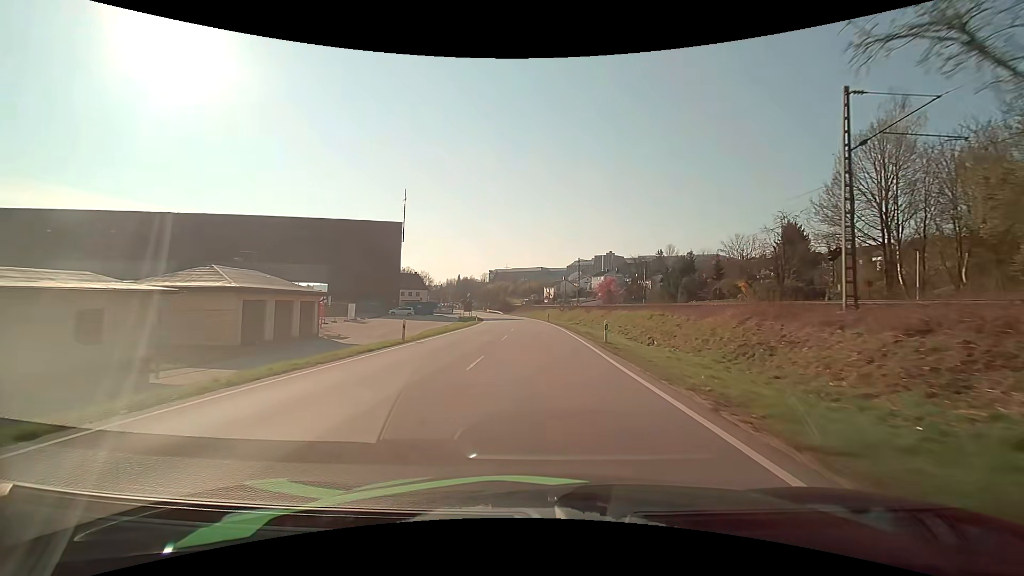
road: primary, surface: asphalt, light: Day
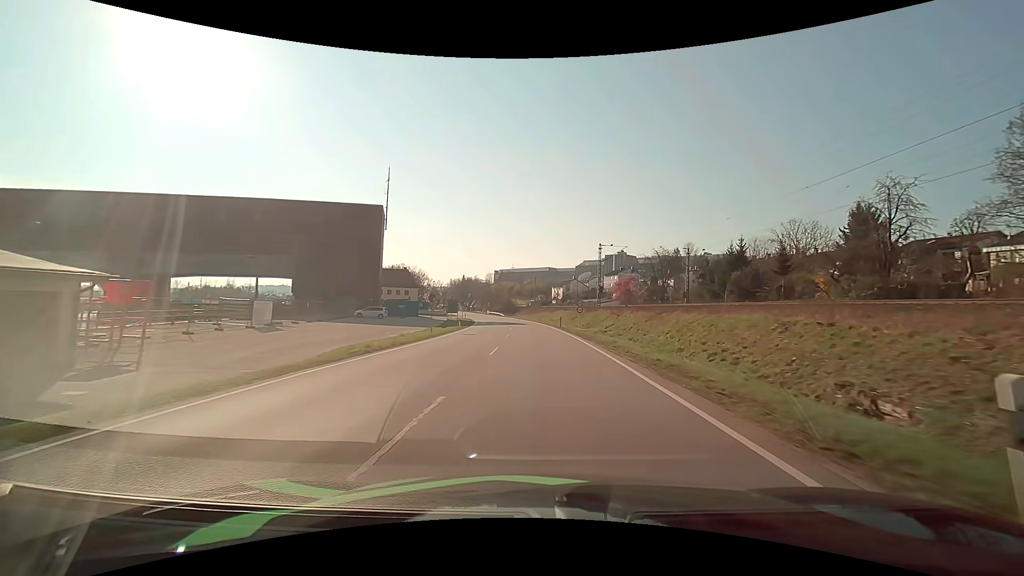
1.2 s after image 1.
(-0.1, +19.8) m; -1°
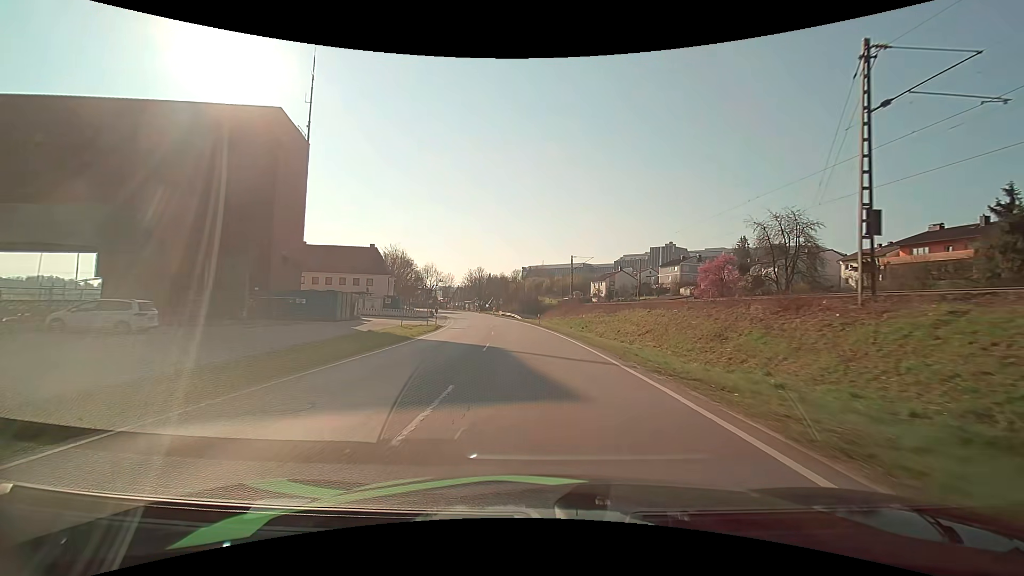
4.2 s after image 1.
(-1.2, +47.0) m; -4°
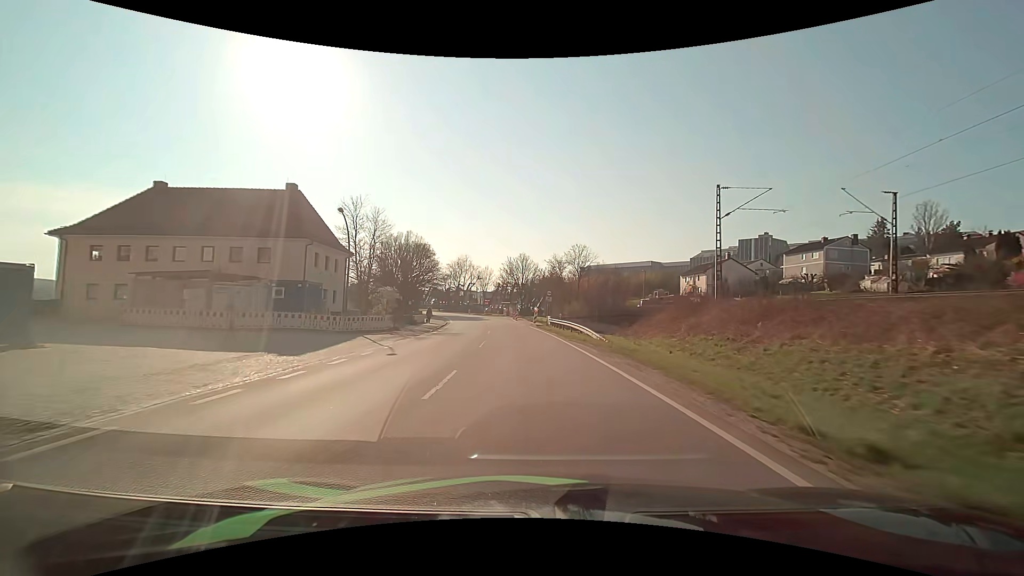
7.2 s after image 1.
(-2.5, +45.5) m; -7°
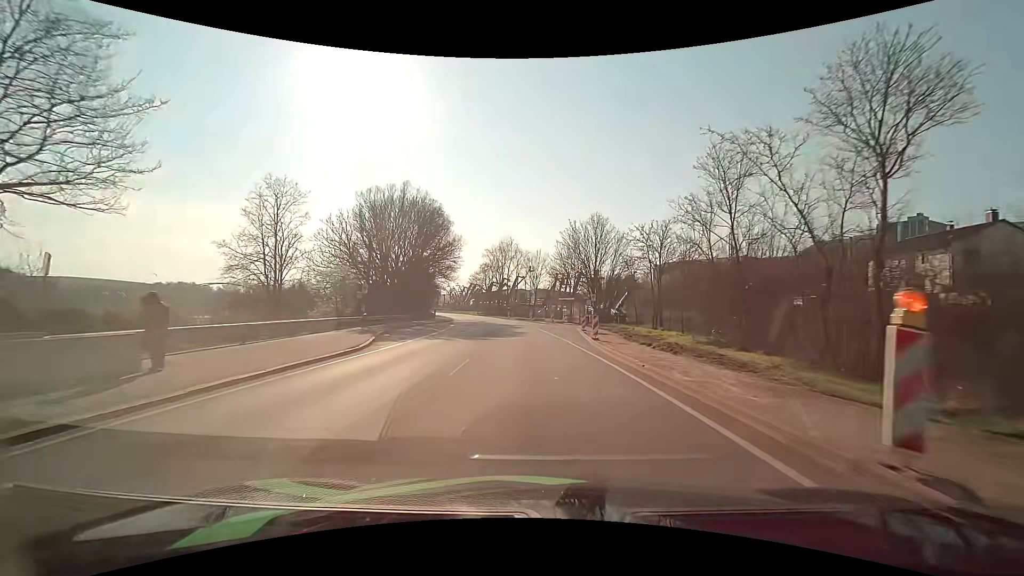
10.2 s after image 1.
(-2.6, +45.8) m; -7°
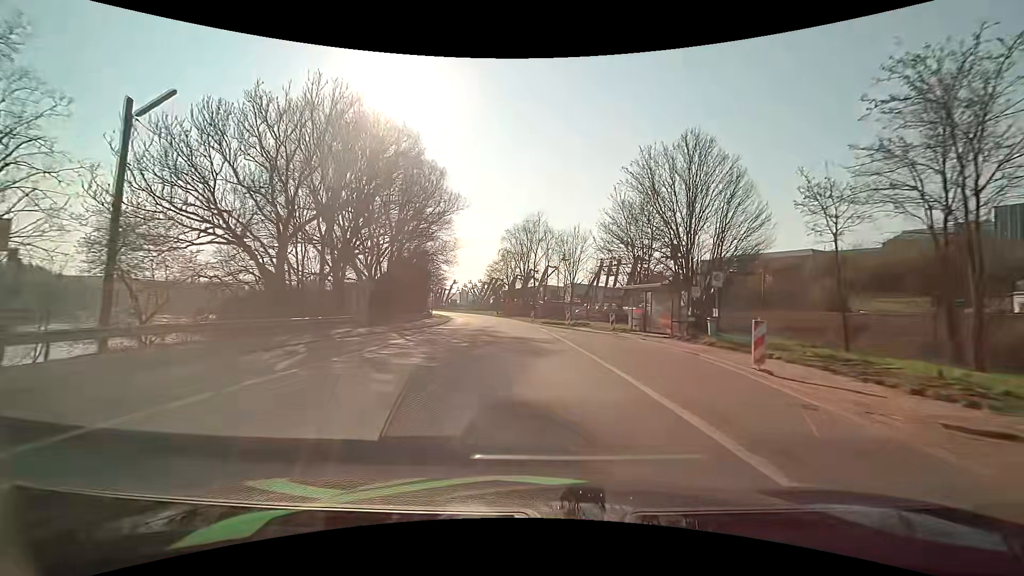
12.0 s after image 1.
(-0.8, +27.9) m; -3°
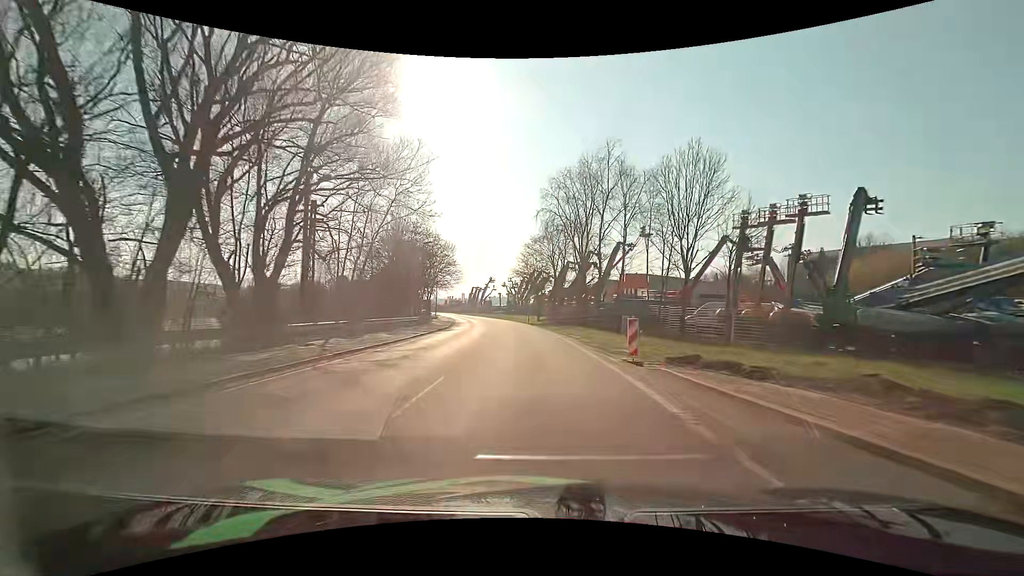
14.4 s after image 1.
(-1.7, +36.7) m; -5°
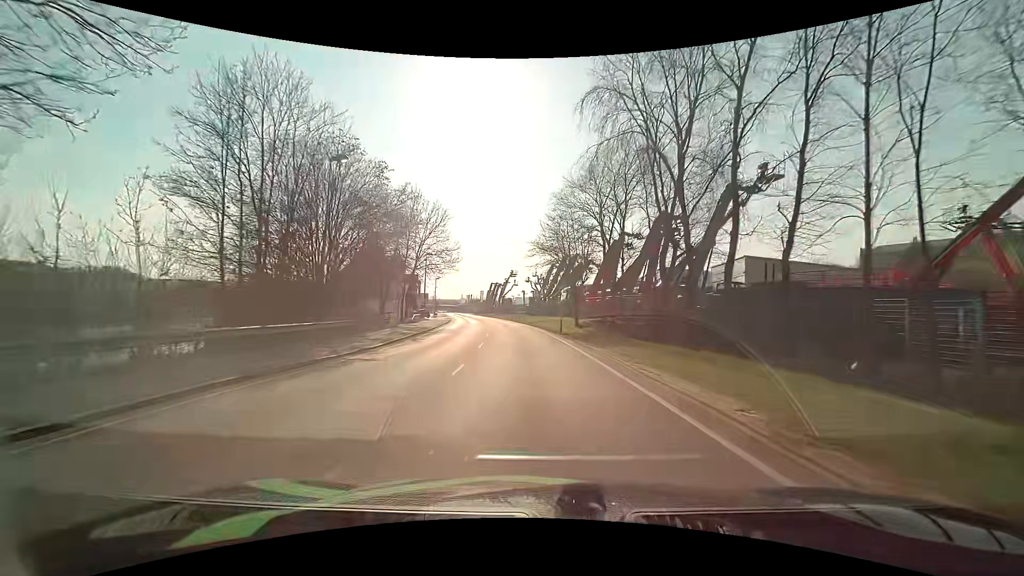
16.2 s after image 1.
(-0.9, +27.4) m; -3°
